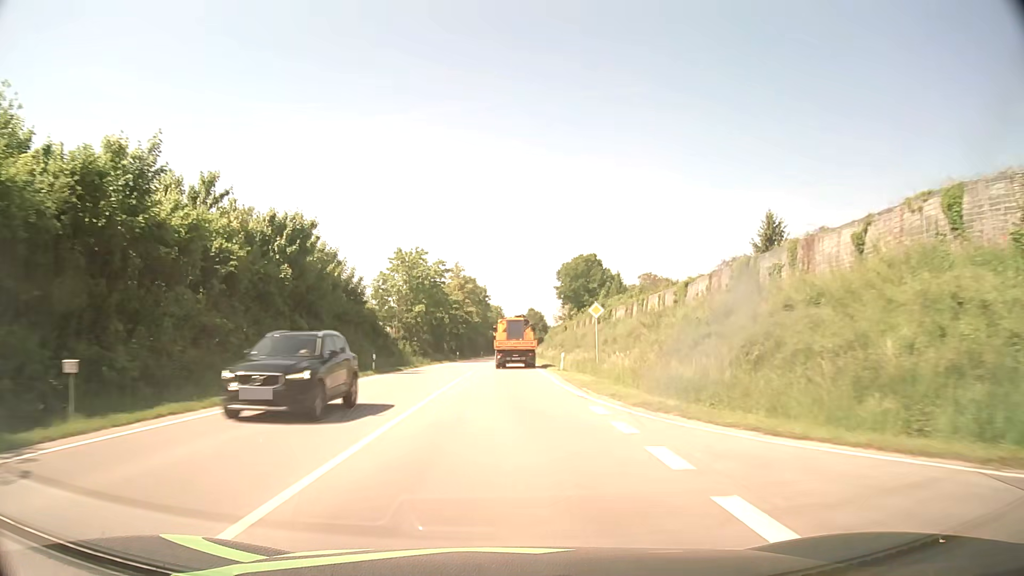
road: primary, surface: asphalt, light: Day
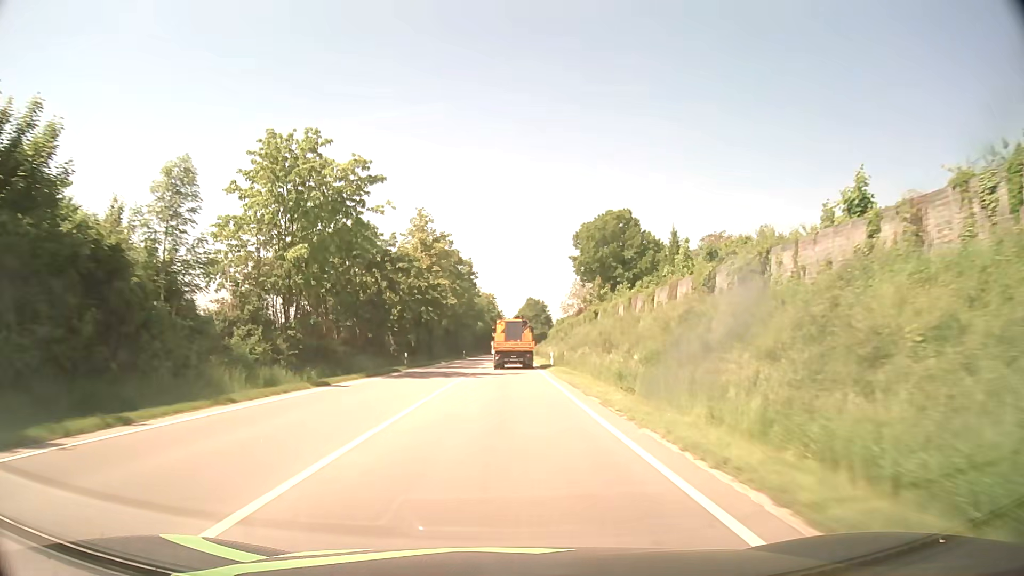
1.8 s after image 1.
(+0.2, +40.1) m; +1°
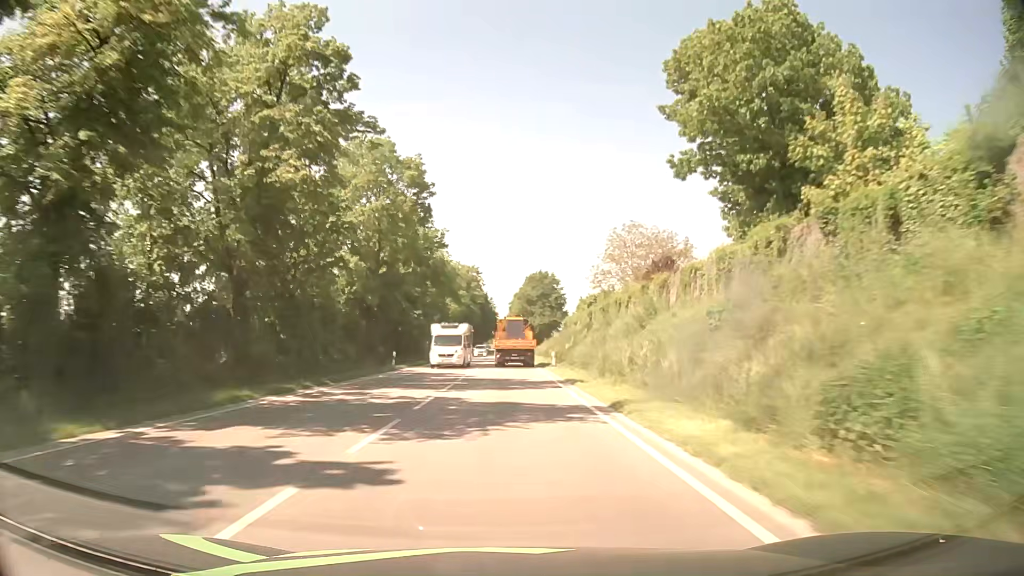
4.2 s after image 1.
(+0.3, +54.6) m; +1°
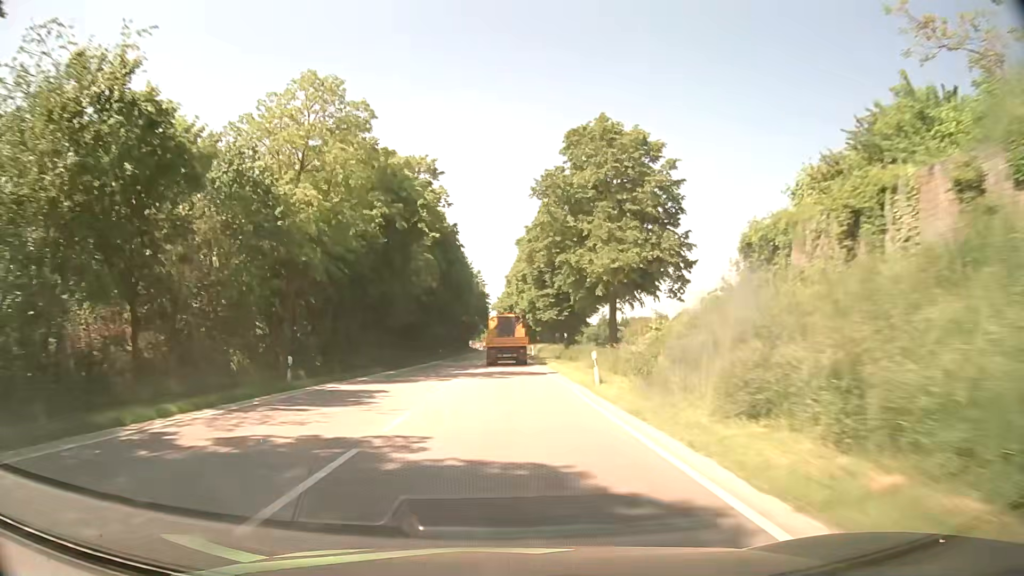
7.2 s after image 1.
(+0.4, +69.3) m; +1°
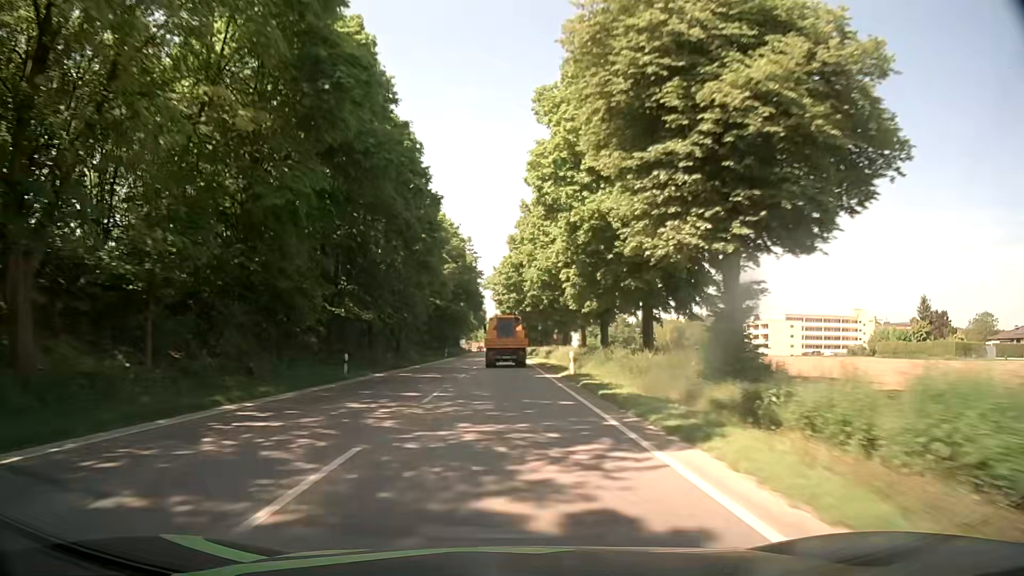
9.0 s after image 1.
(-0.1, +41.6) m; -1°
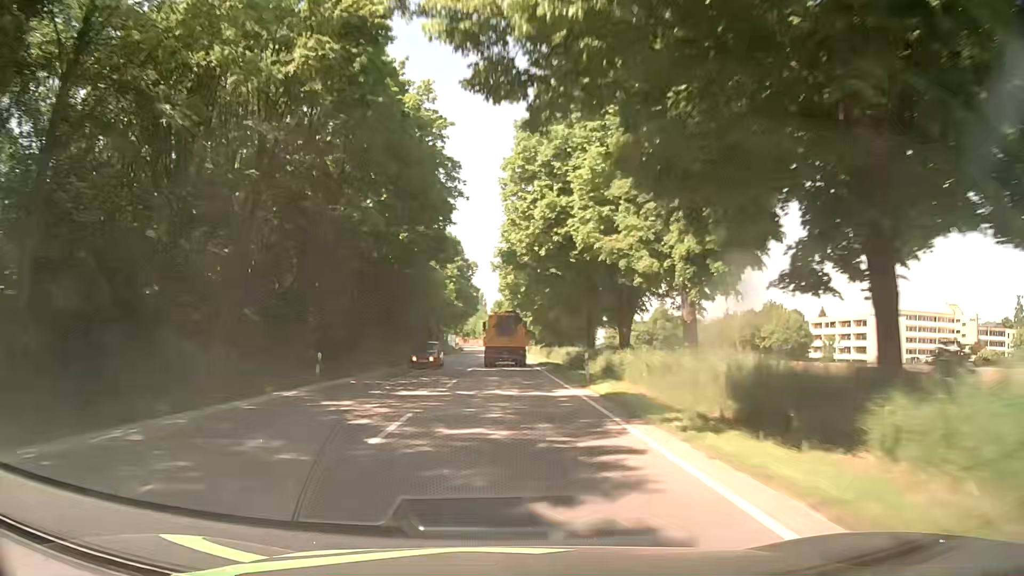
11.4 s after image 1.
(+0.2, +55.0) m; 0°
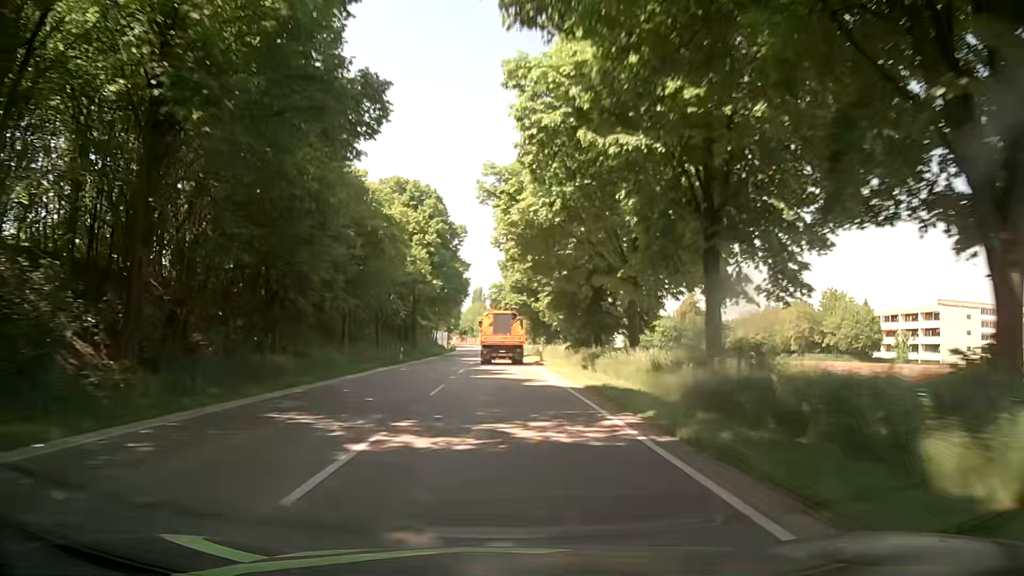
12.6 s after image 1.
(+0.1, +27.2) m; 0°
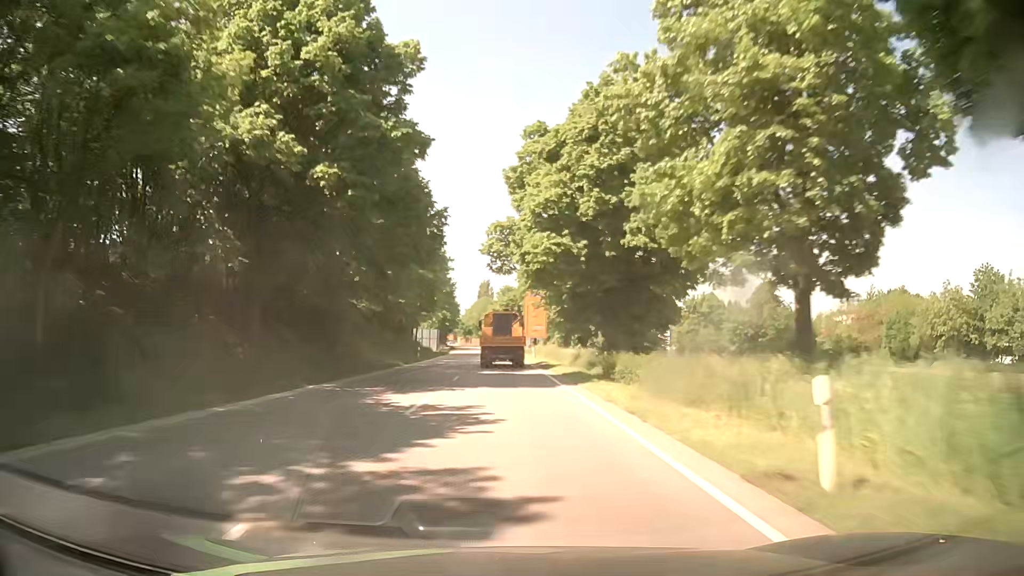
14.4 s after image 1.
(0.0, +40.3) m; -1°
